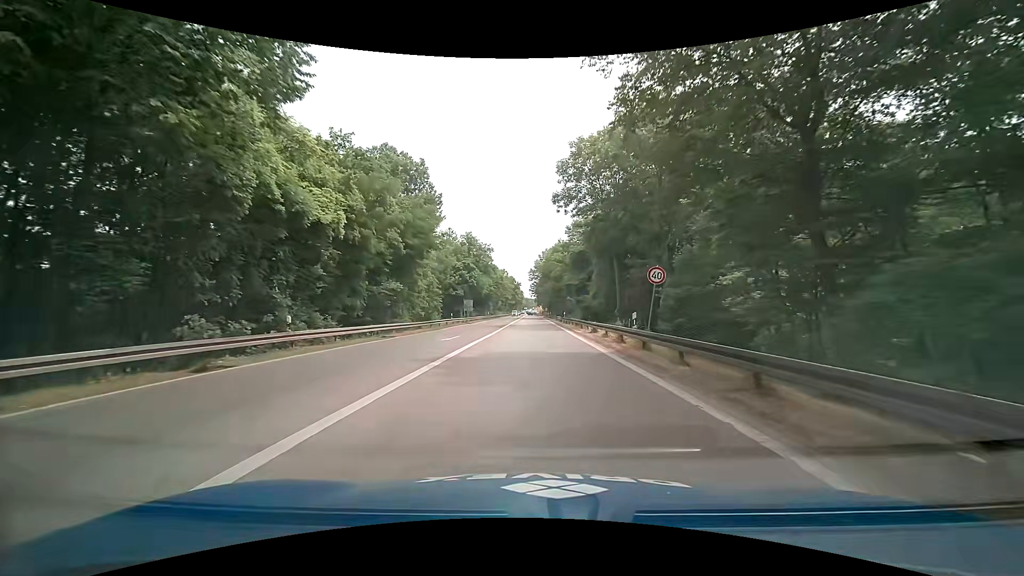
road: trunk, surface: asphalt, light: Day
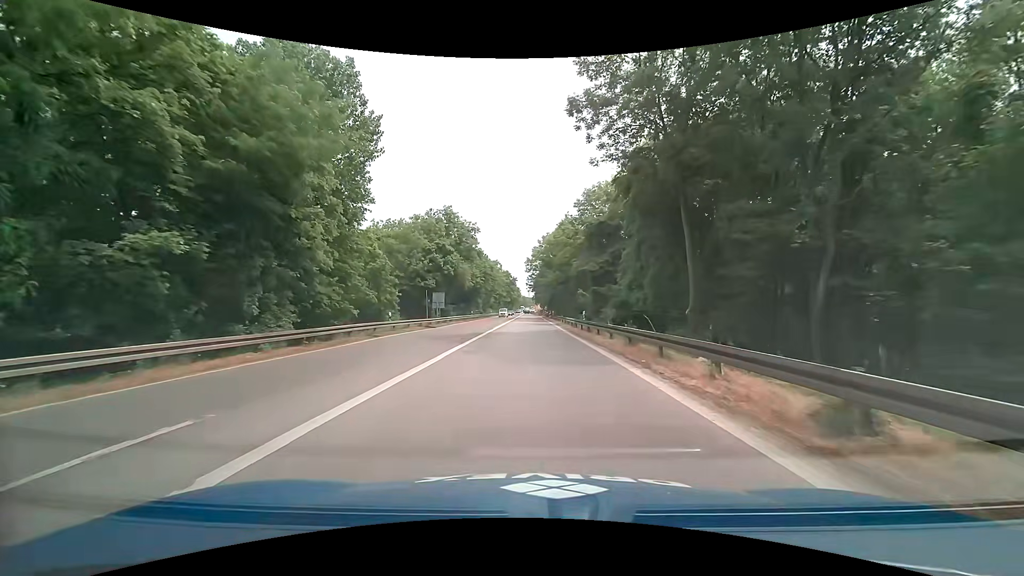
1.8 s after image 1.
(+0.2, +22.8) m; +1°
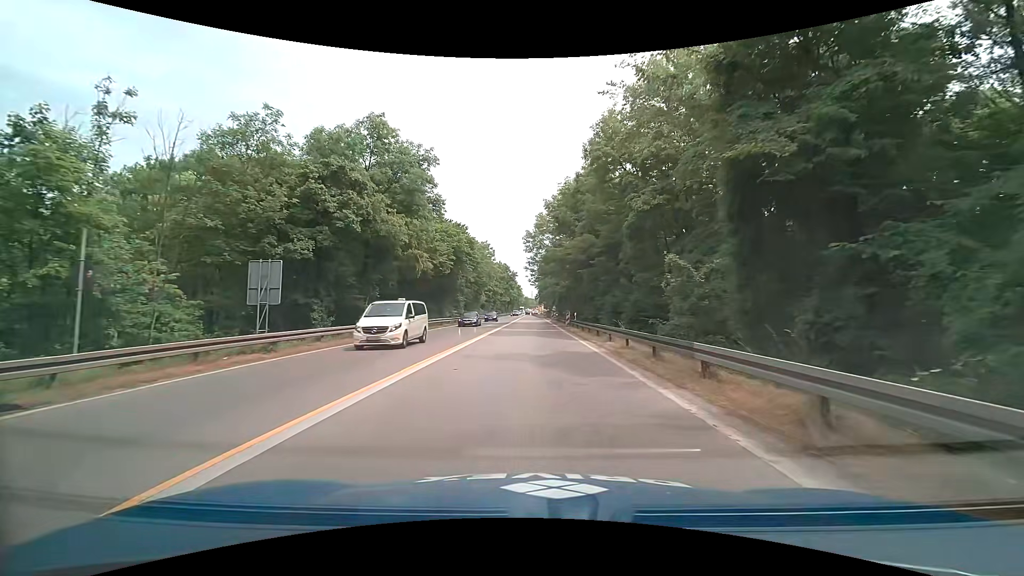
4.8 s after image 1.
(+0.1, +35.5) m; -1°
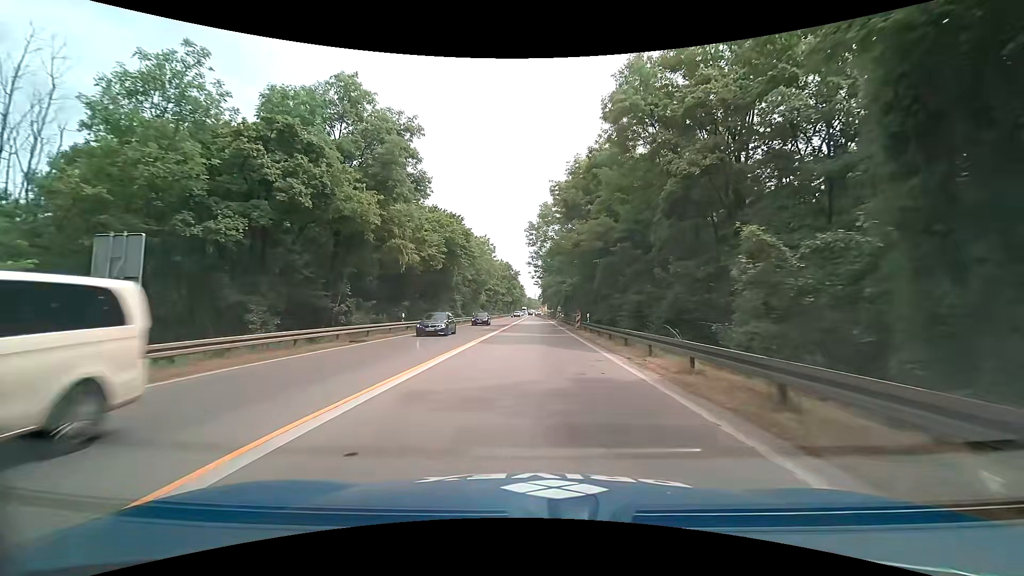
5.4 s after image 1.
(0.0, +6.9) m; 0°
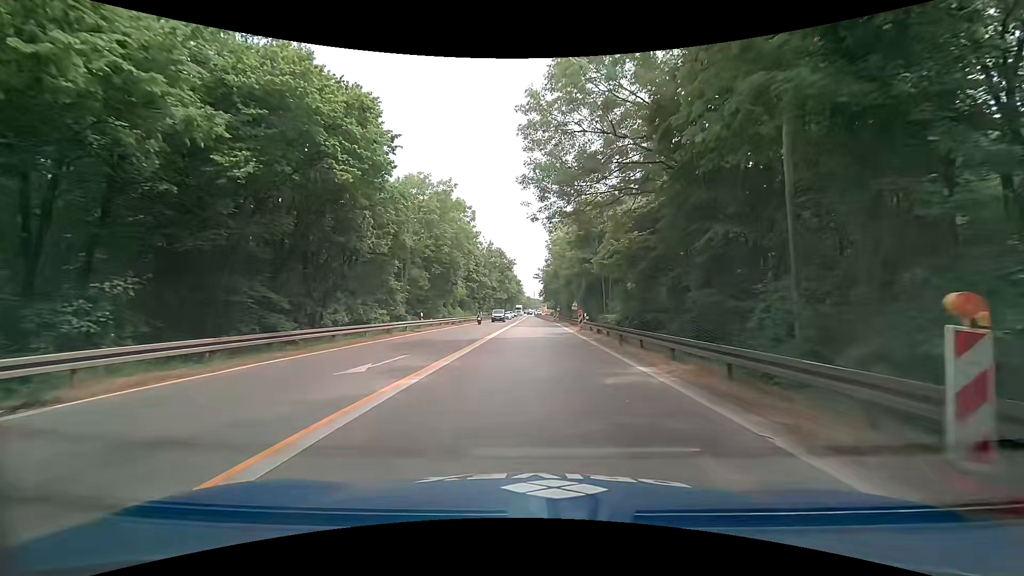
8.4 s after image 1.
(0.0, +33.4) m; 0°
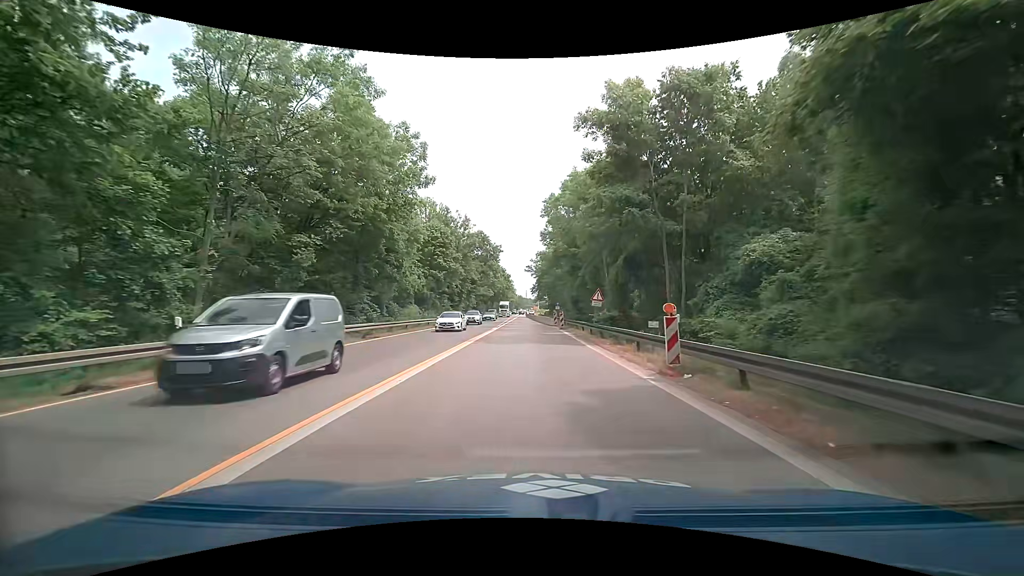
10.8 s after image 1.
(+0.5, +25.3) m; +1°
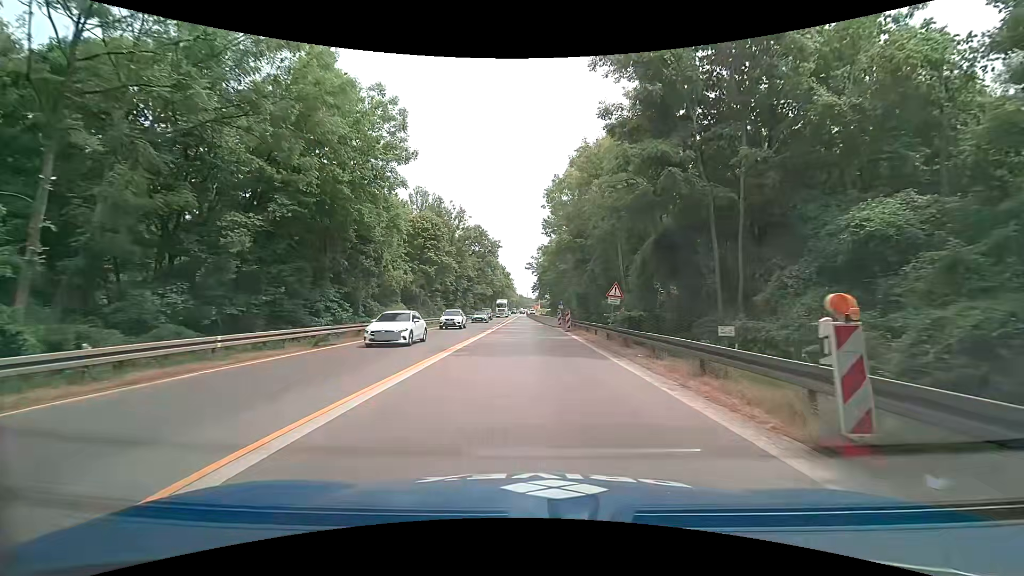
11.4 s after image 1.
(+0.1, +6.1) m; +1°
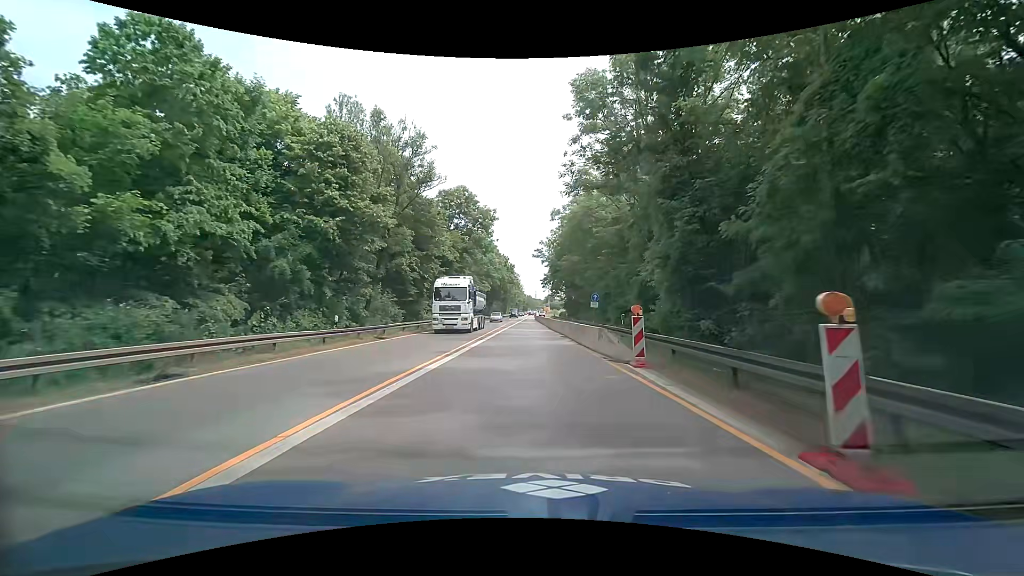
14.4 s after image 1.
(-0.1, +29.4) m; 0°
(0, +10) (0, +20) (-1, +30) (-1, +40) (-1, +50) (-2, +60) (-2, +70) (-2, +80) (-2, +90) (-2, +100) m
